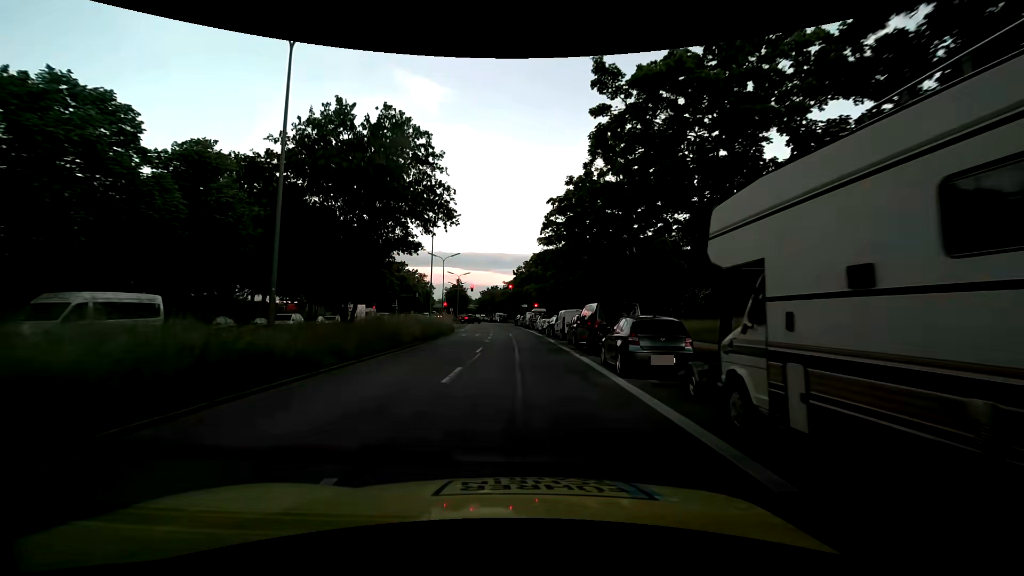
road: secondary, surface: asphalt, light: Day
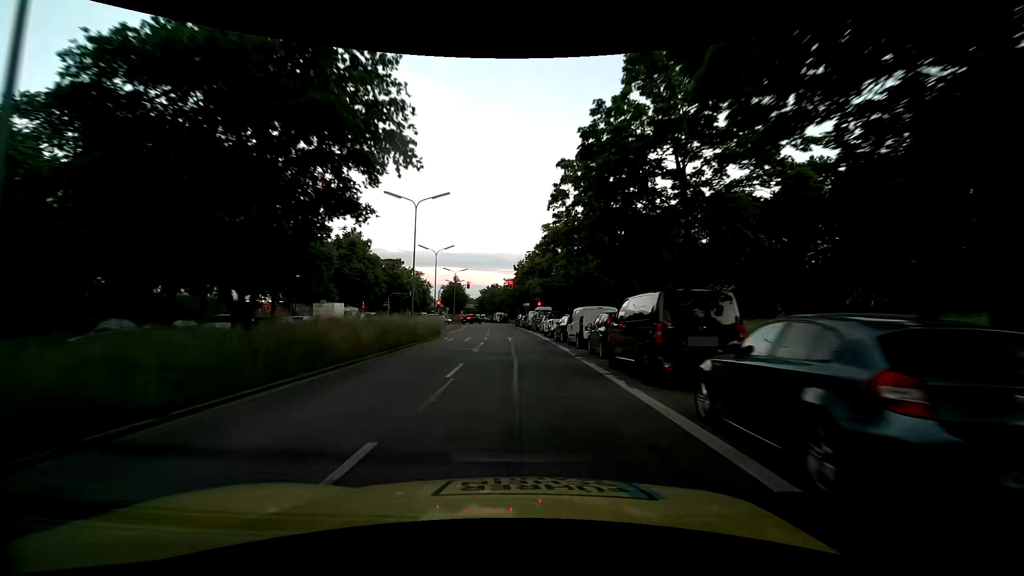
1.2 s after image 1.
(0.0, +7.9) m; +1°
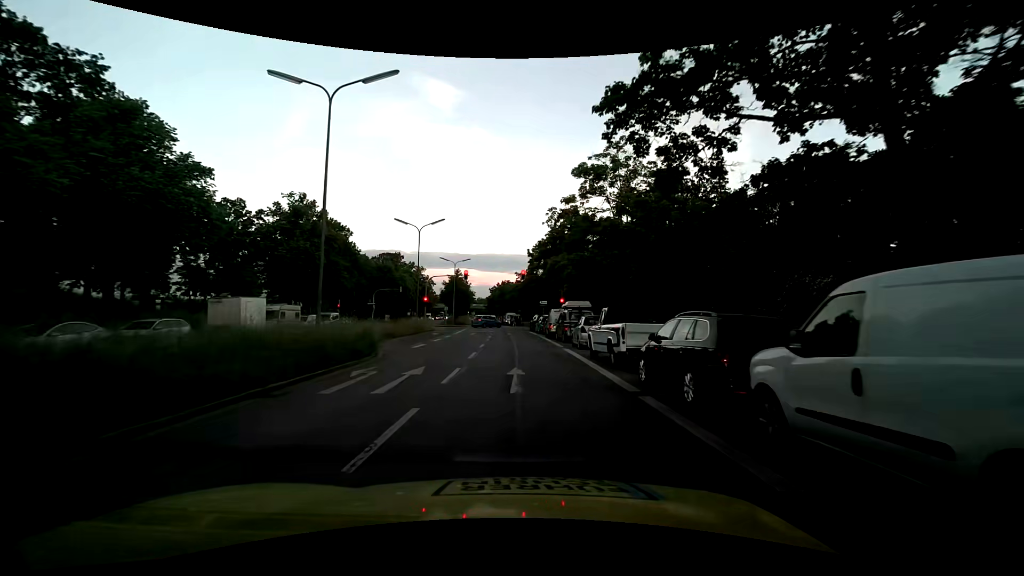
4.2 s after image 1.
(-0.7, +18.8) m; -3°
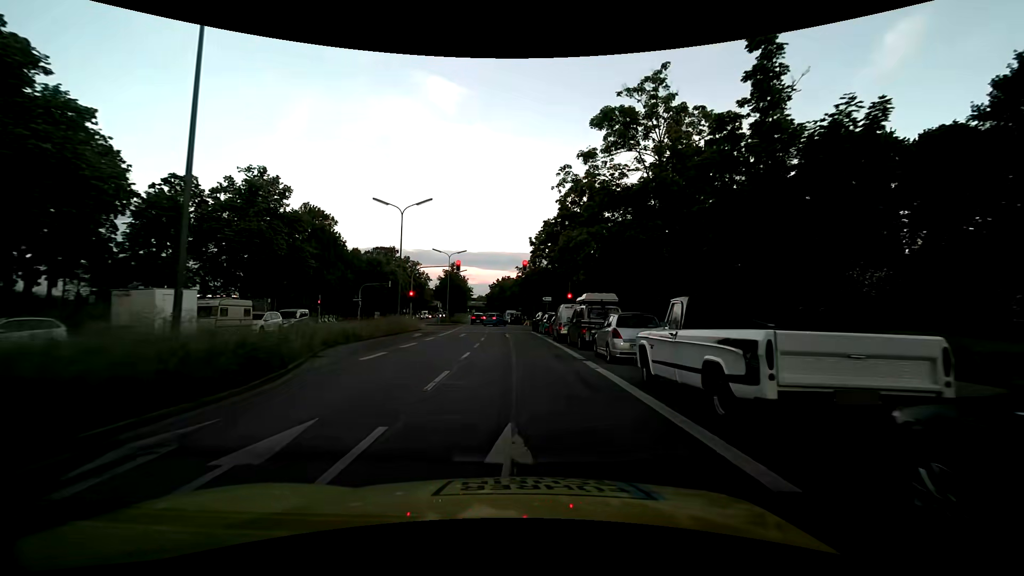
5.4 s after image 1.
(0.0, +7.4) m; +1°
(0, +10) (0, +20) (-1, +30) (-2, +40) (-2, +50) (-3, +60) (-4, +70) (-5, +80) (-6, +90) (-7, +100) m
